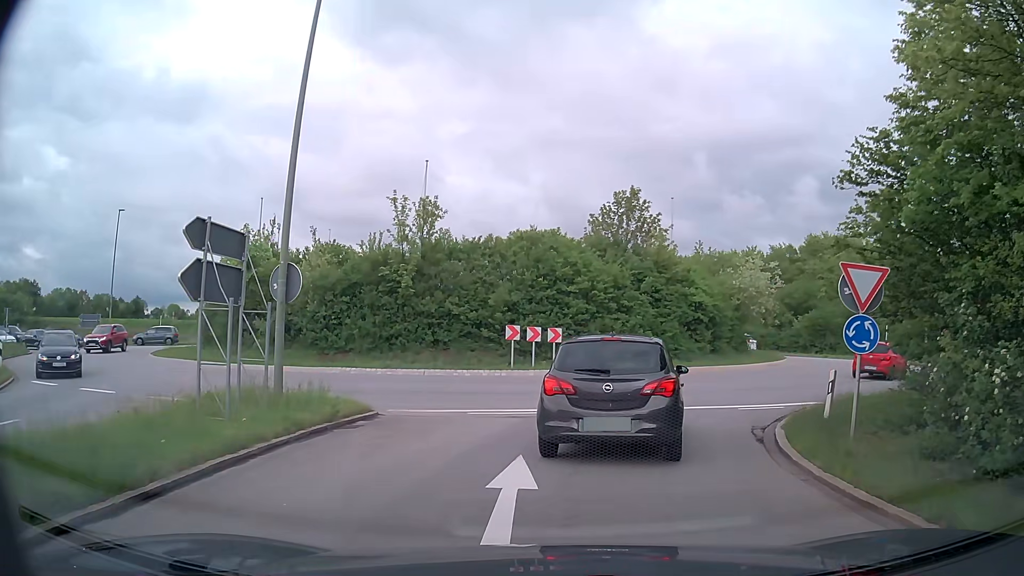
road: trunk_link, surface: asphalt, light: Day
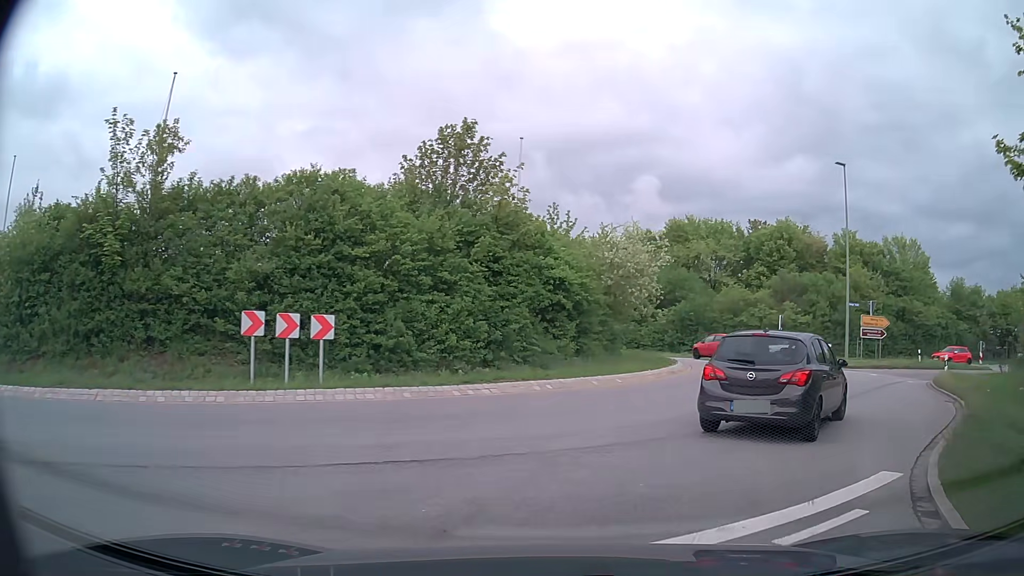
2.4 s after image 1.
(+1.3, +10.4) m; +15°
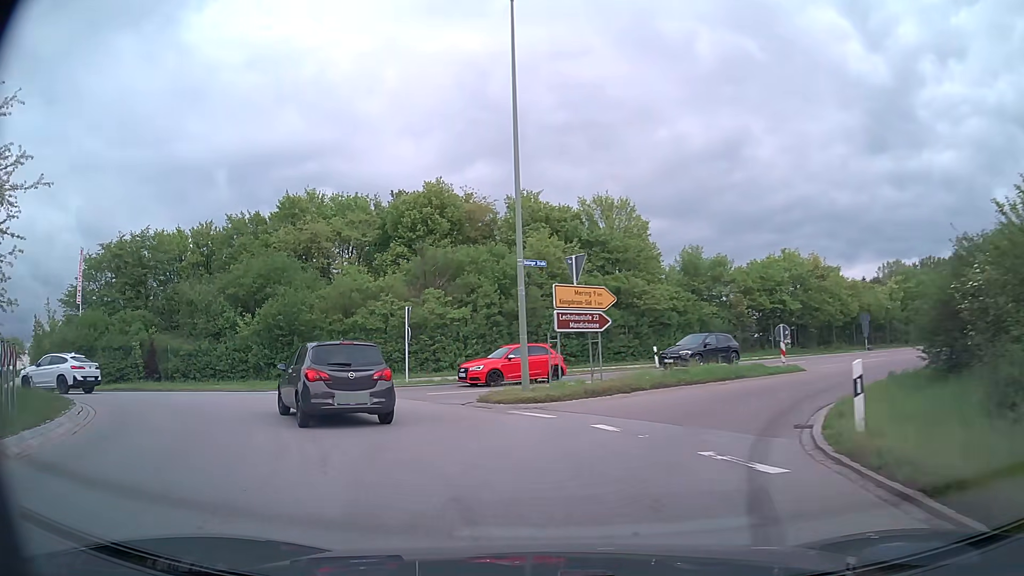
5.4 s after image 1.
(+7.8, +18.0) m; +28°
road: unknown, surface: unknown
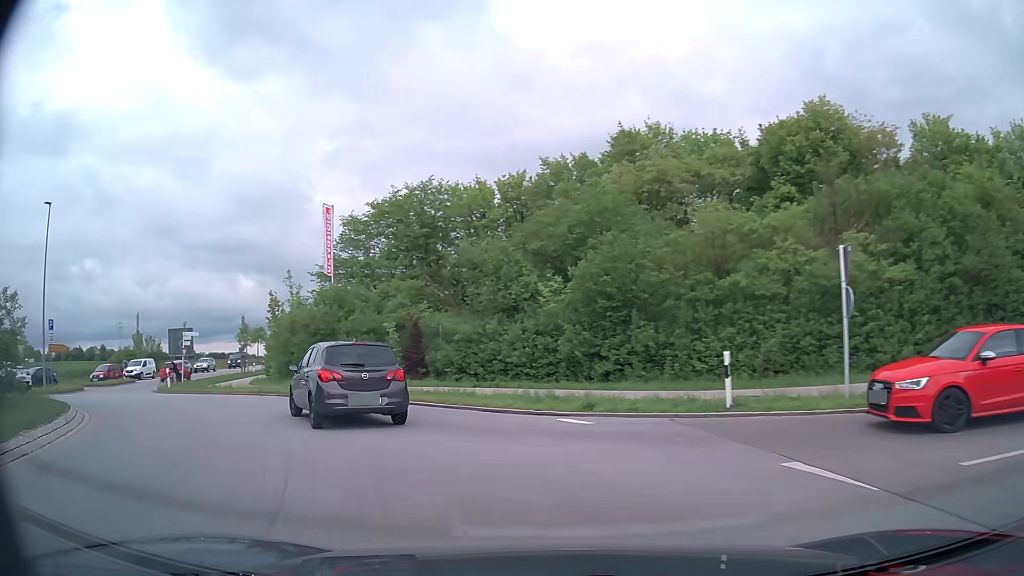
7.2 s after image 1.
(-3.4, +13.1) m; -32°
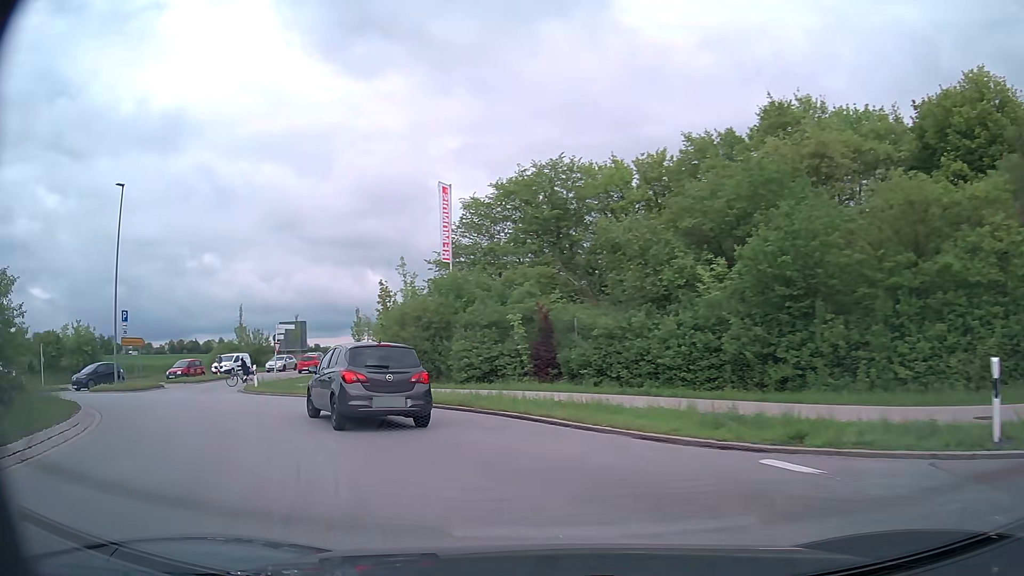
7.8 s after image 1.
(-0.4, +4.4) m; -10°
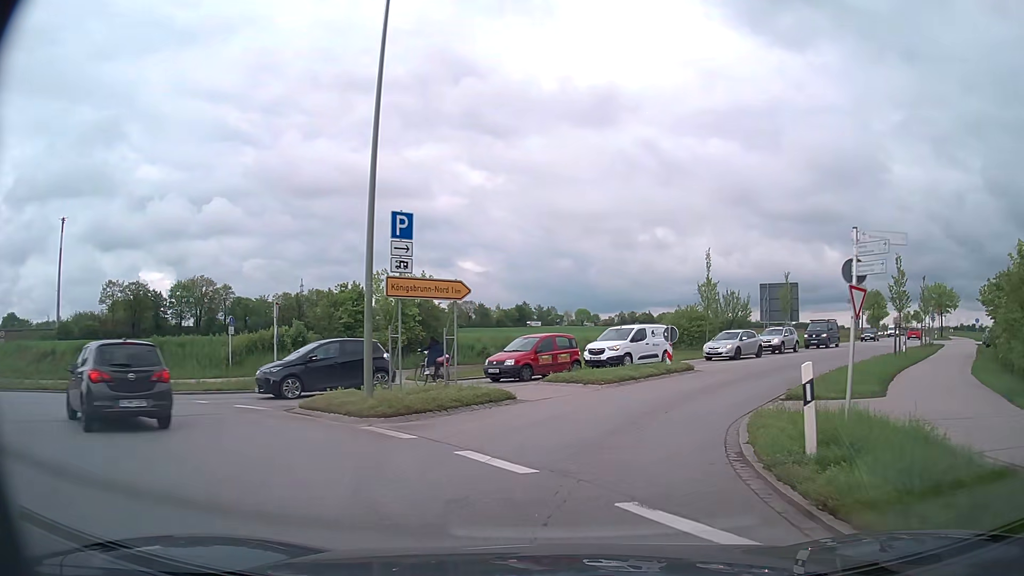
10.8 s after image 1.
(-9.7, +20.6) m; -41°
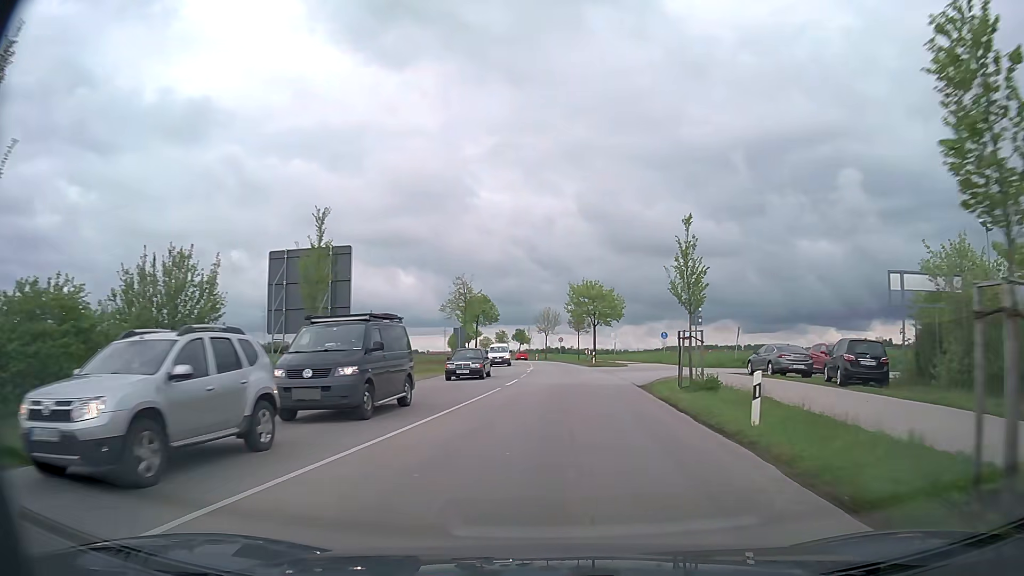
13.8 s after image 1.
(+11.7, +30.8) m; +36°
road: tertiary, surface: asphalt
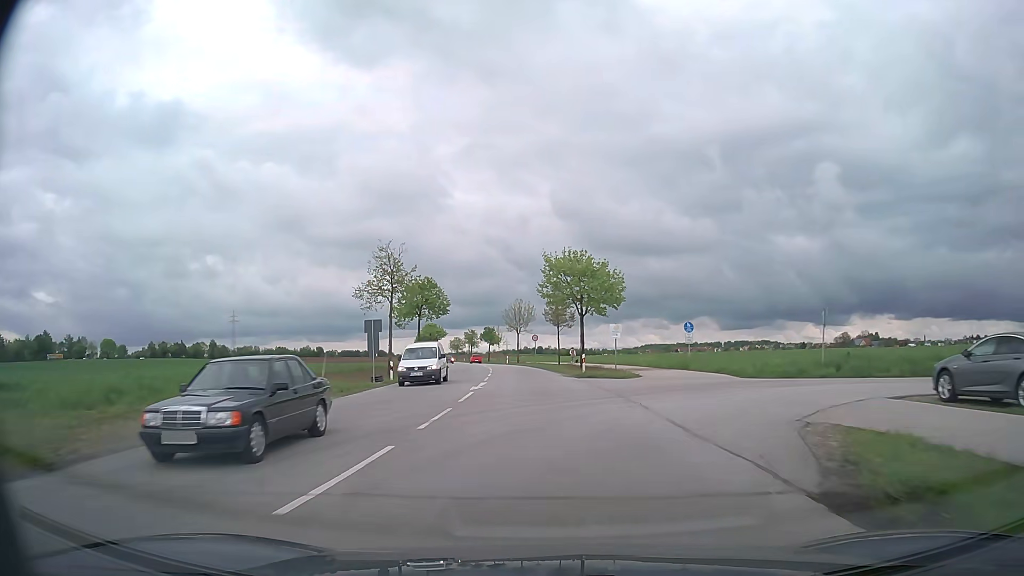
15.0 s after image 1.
(+0.7, +19.0) m; +3°
(0, +10) (0, +20) (-1, +30) (-1, +40) (-2, +50) (-3, +60) (-4, +70) (-6, +80) (-8, +90) (-9, +99) m
